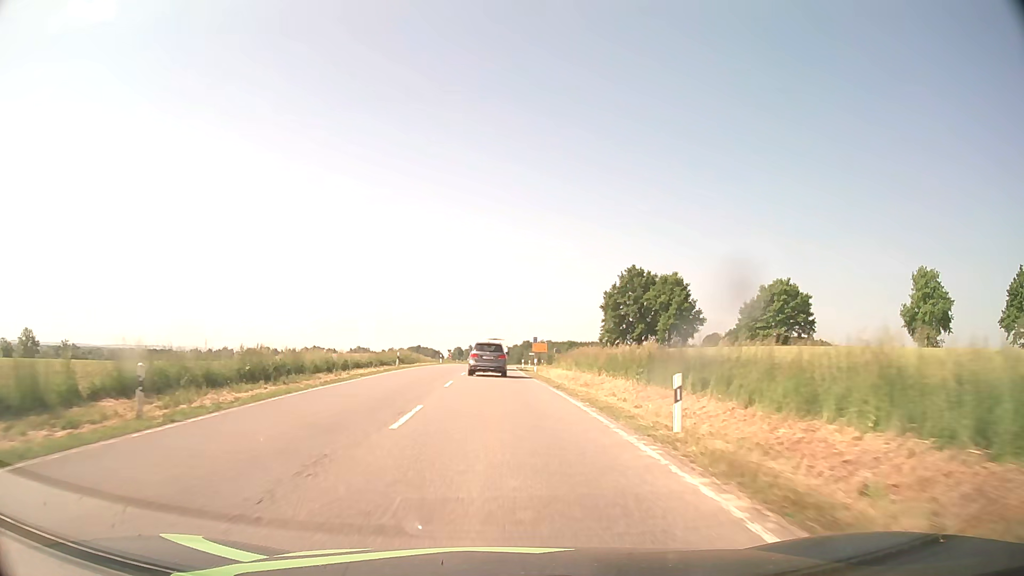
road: secondary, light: Day
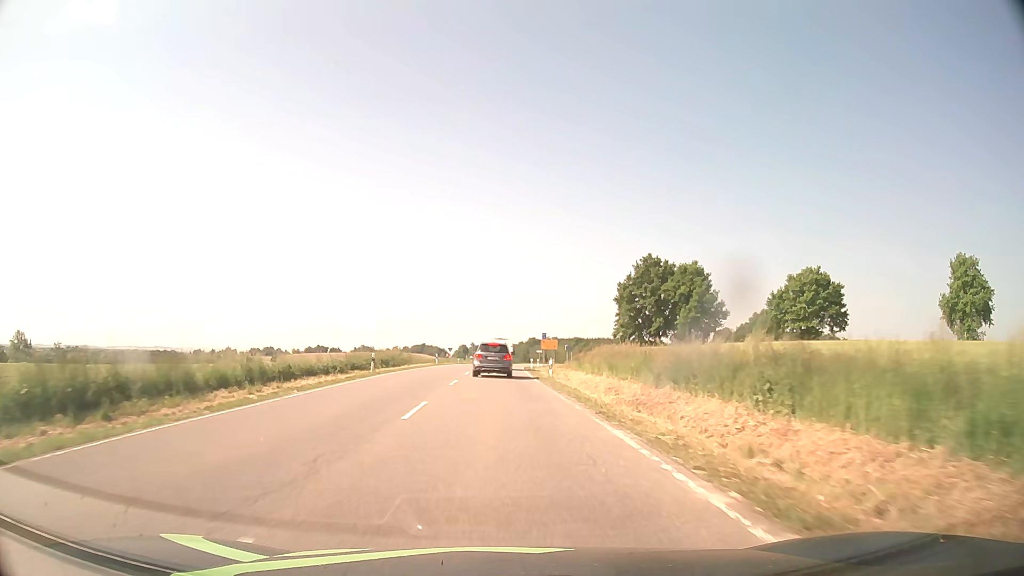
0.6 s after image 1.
(0.0, +10.4) m; 0°
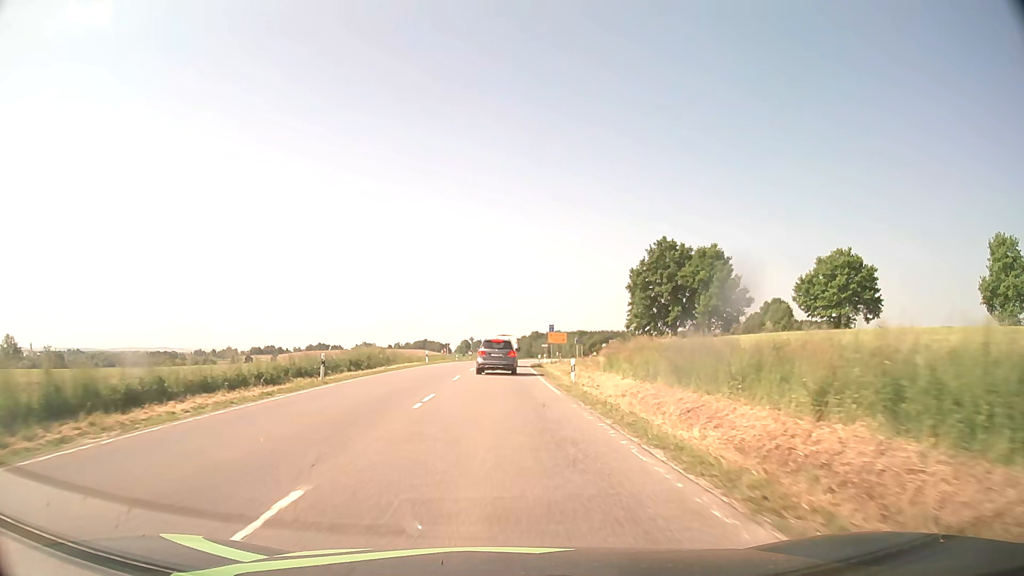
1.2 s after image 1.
(0.0, +10.3) m; 0°
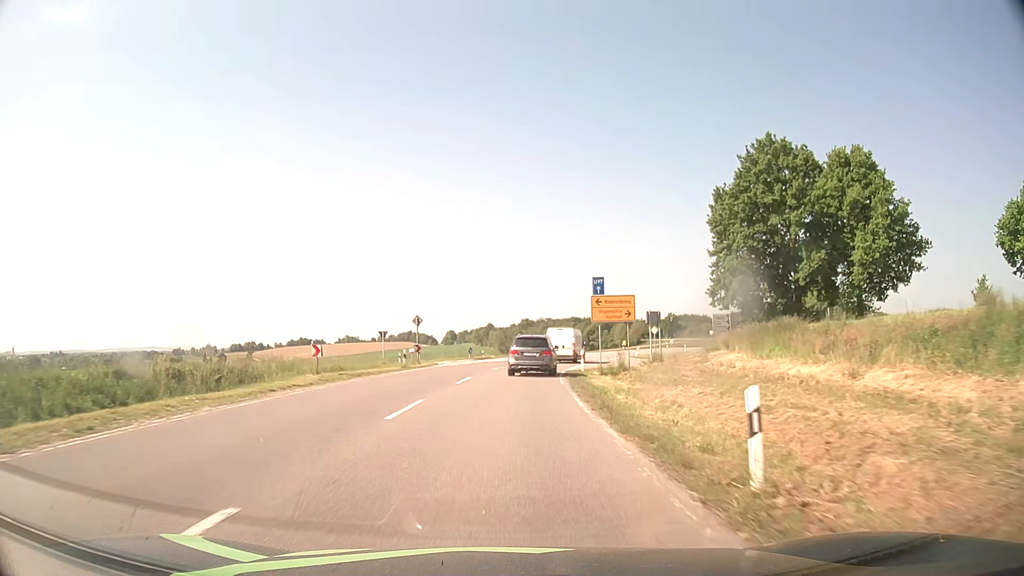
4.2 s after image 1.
(+0.2, +48.7) m; +1°
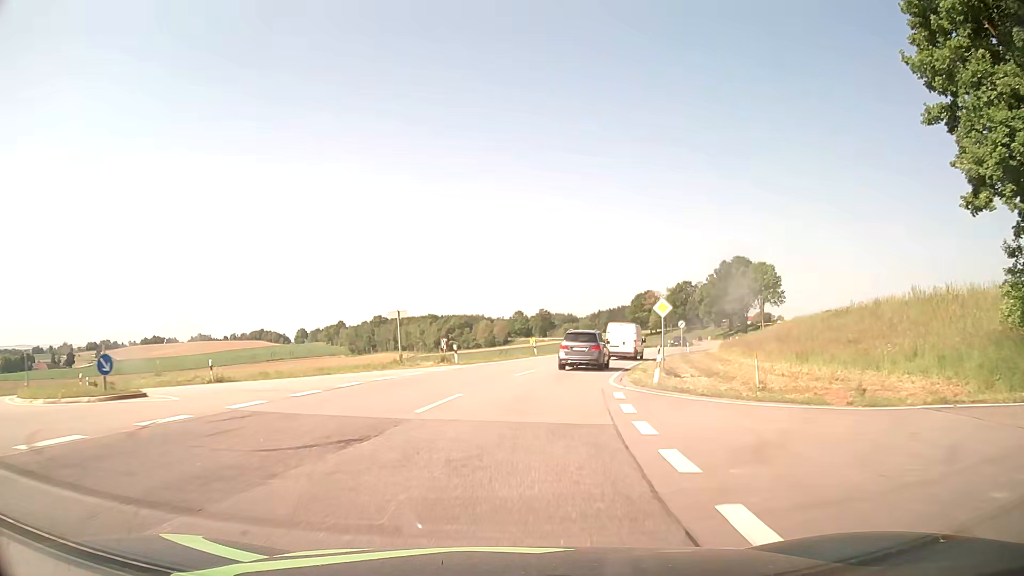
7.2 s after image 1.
(+3.4, +46.1) m; +12°
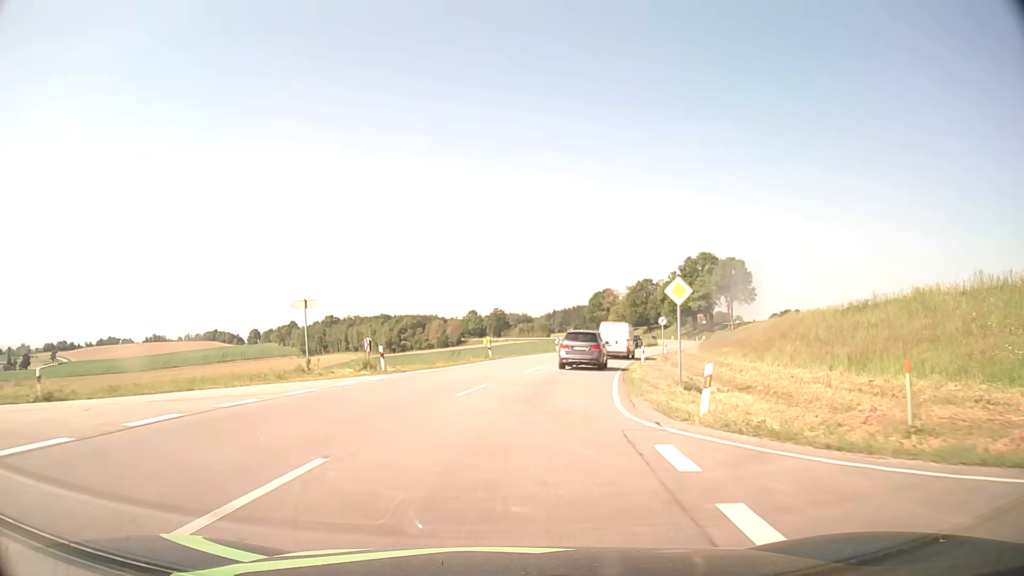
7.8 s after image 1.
(+0.3, +9.2) m; +4°
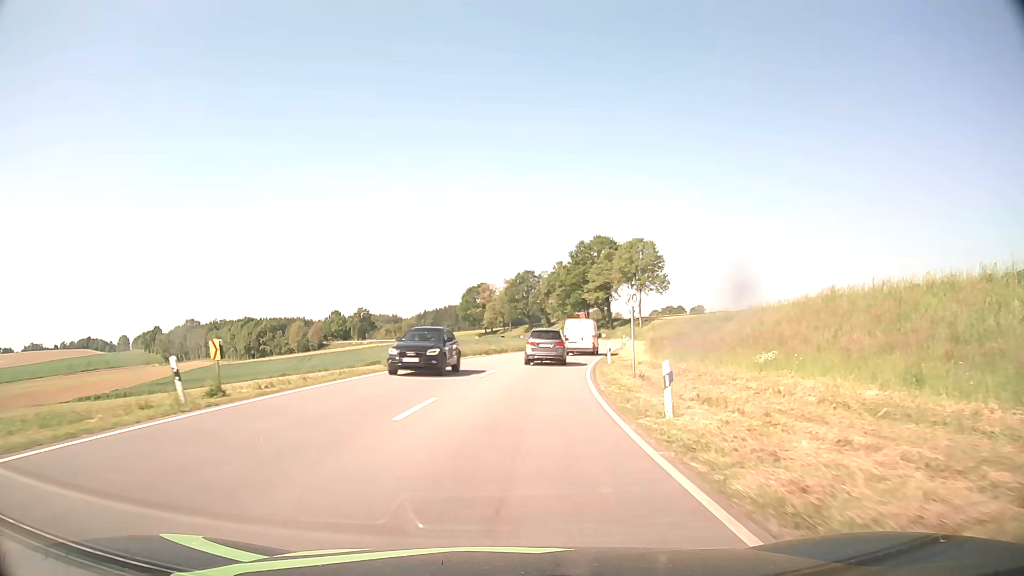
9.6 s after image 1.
(+2.9, +27.9) m; +11°
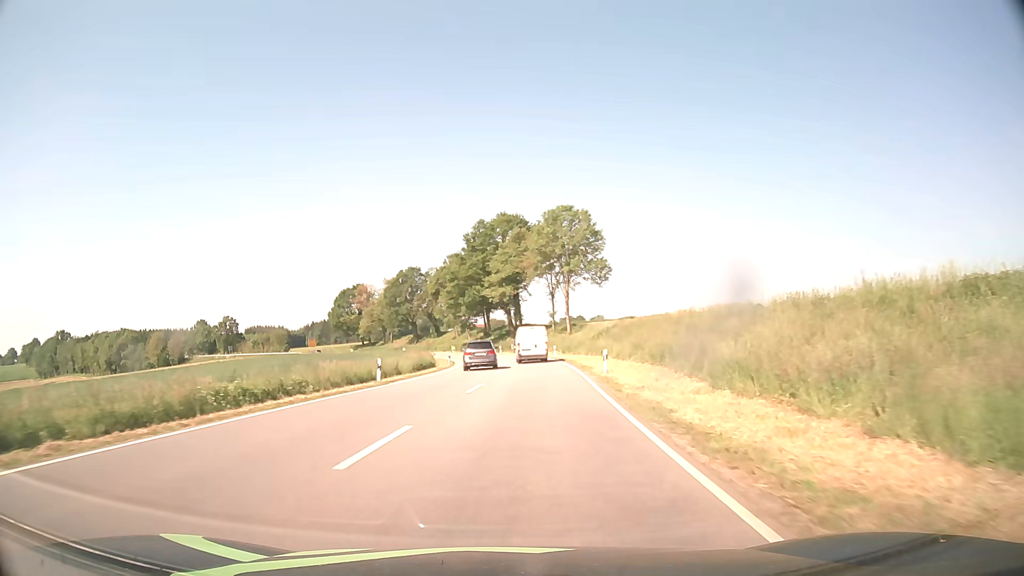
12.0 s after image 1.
(+3.4, +39.6) m; +9°
(0, +10) (+1, +20) (+1, +30) (+1, +40) (+1, +50) (+1, +60) (0, +70) (-1, +80) (-2, +90) (-4, +100) m
